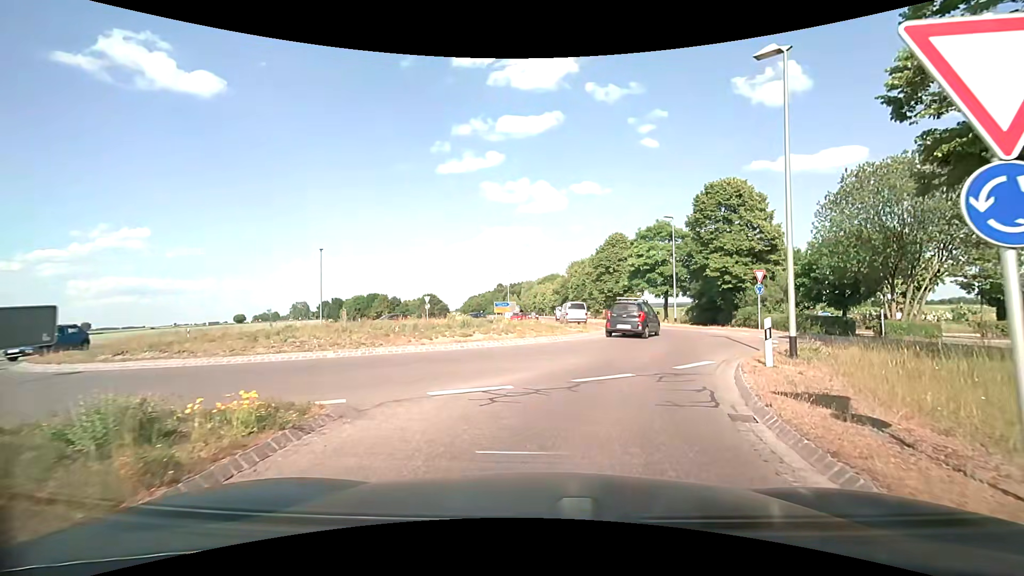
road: secondary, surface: asphalt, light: Day
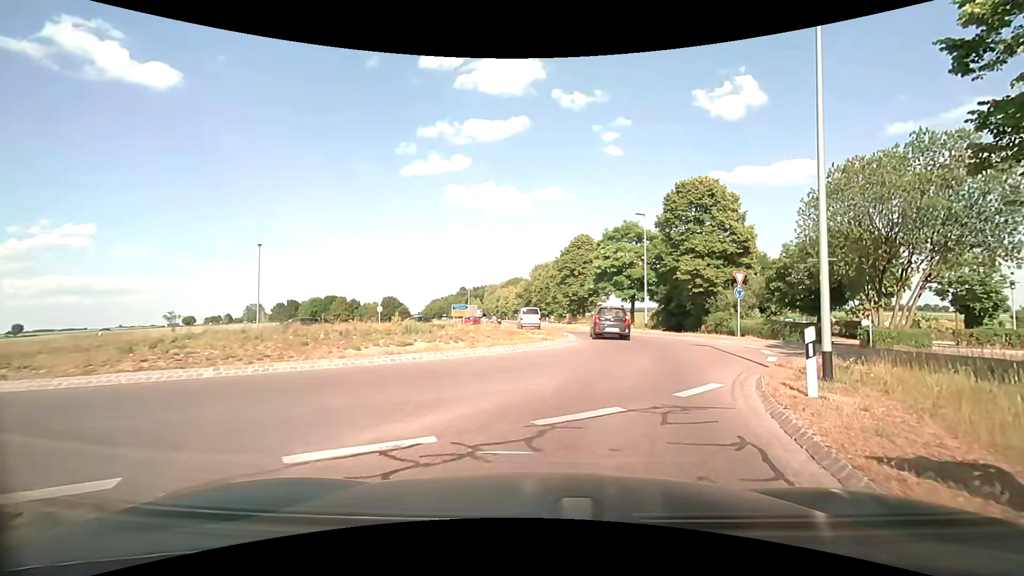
(+0.1, +3.6) m; +4°
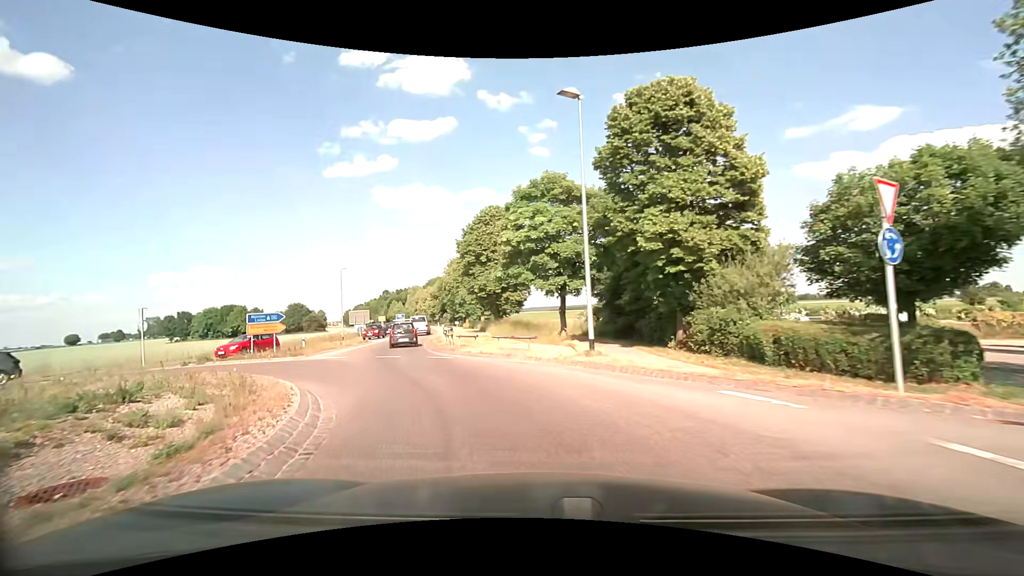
(+3.6, +19.1) m; +8°
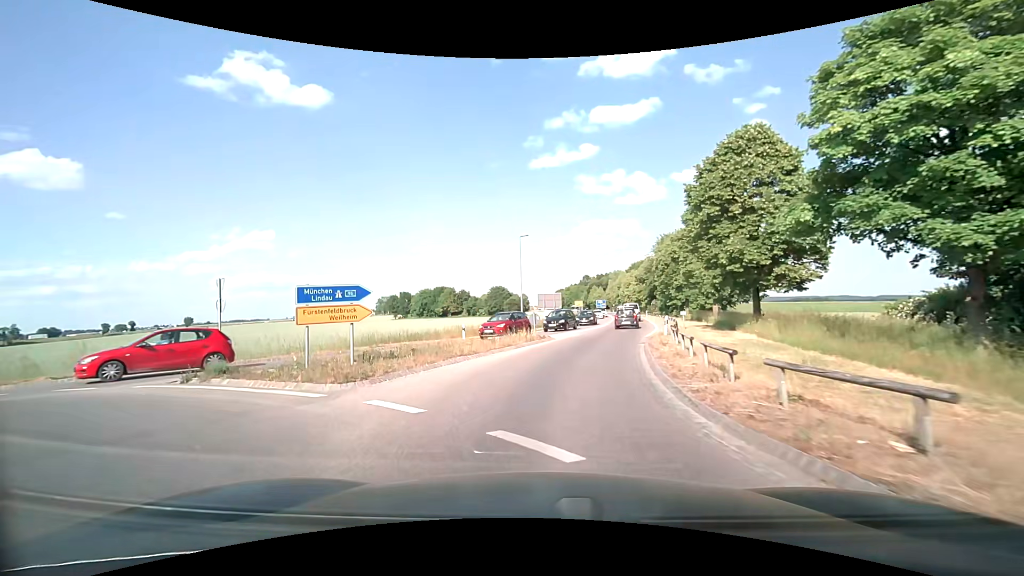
(-3.3, +15.2) m; -23°
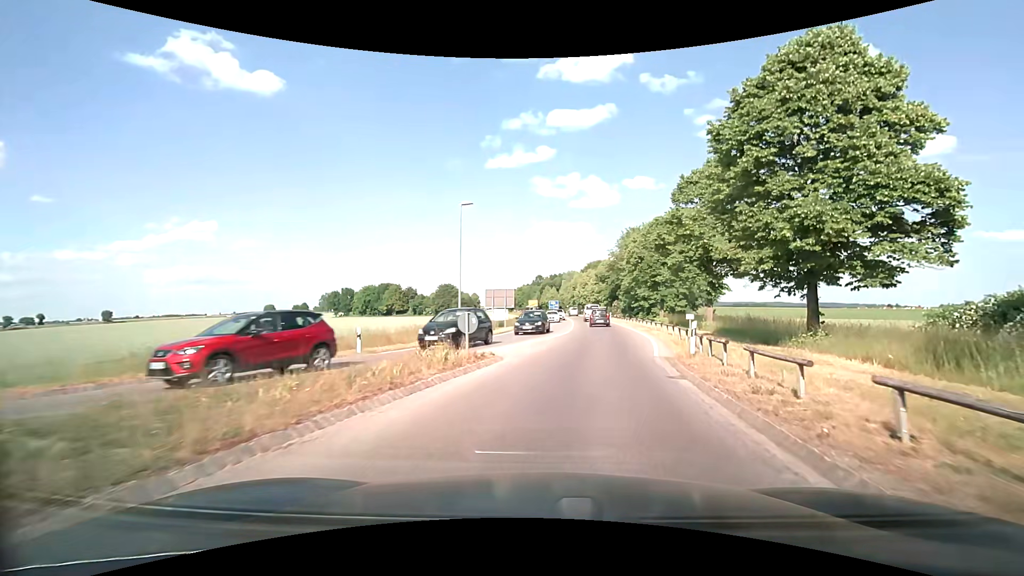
(+0.3, +11.4) m; +6°
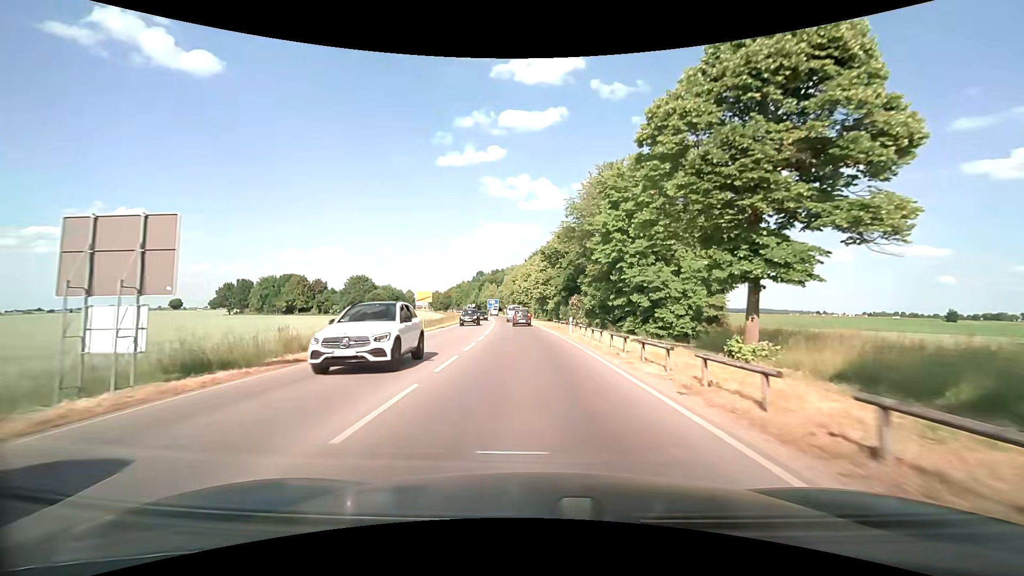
(+4.2, +37.2) m; +6°
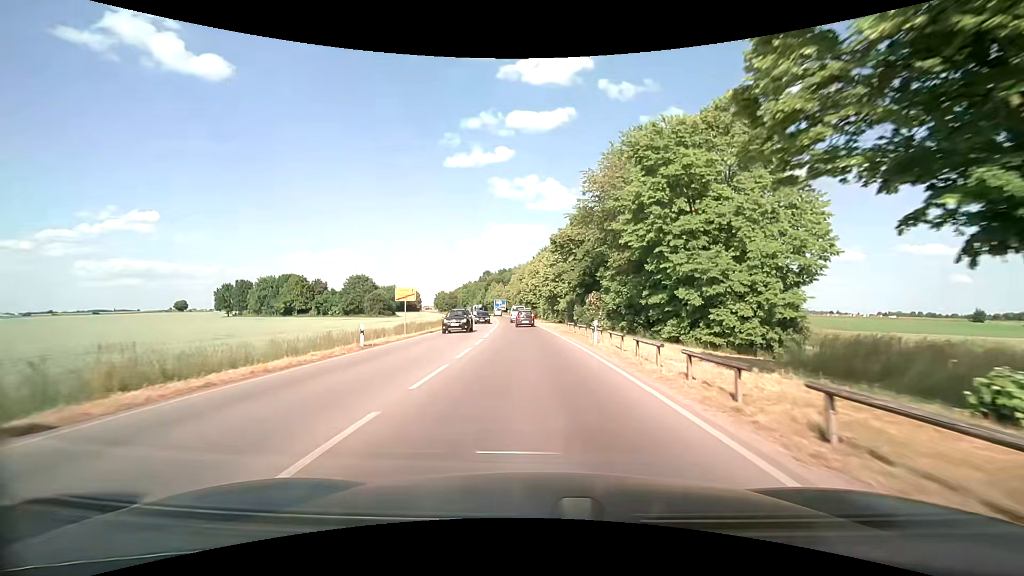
(-0.1, +8.4) m; -1°
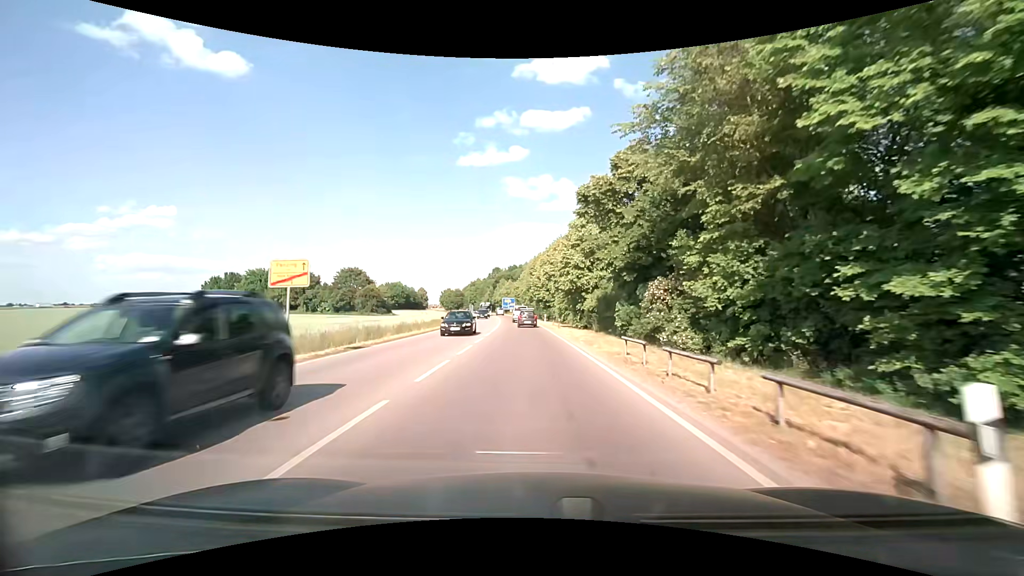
(-0.2, +17.3) m; -1°
(0, +10) (0, +20) (-1, +30) (-1, +40) (-2, +50) (-2, +60) (-3, +70) (-4, +80) (-5, +90) (-6, +100) m
